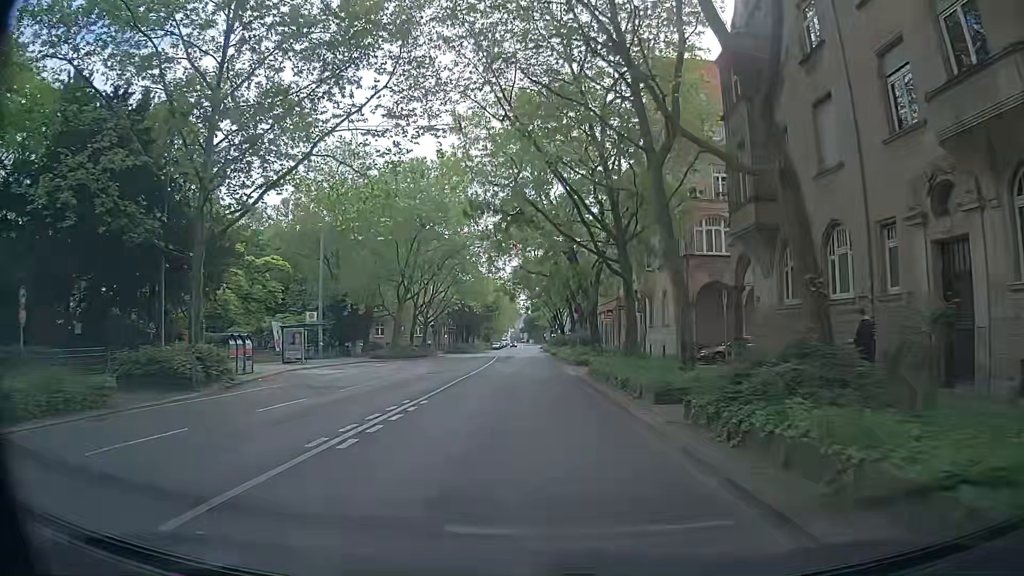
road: secondary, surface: asphalt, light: Day
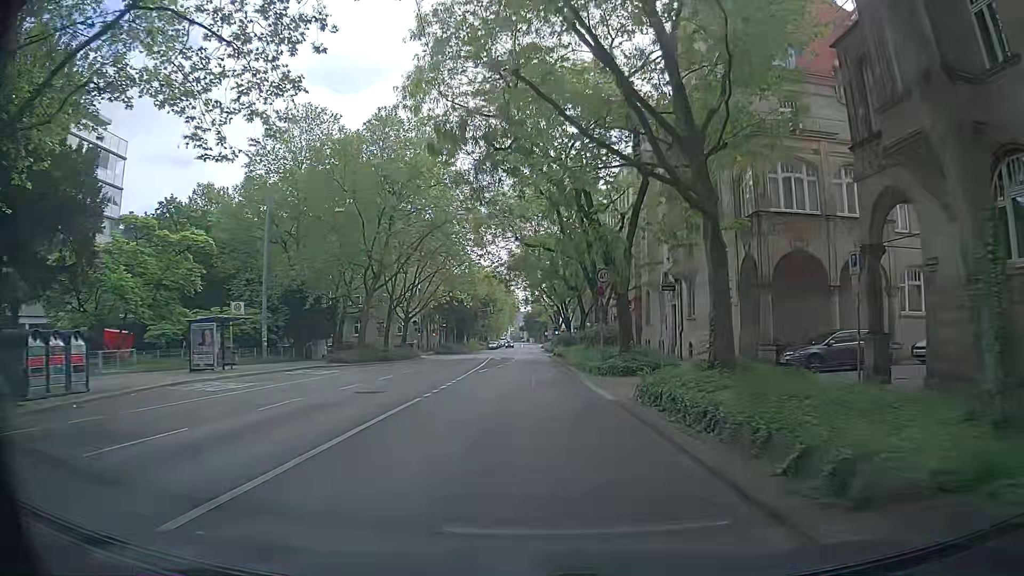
(+0.2, +12.3) m; +1°
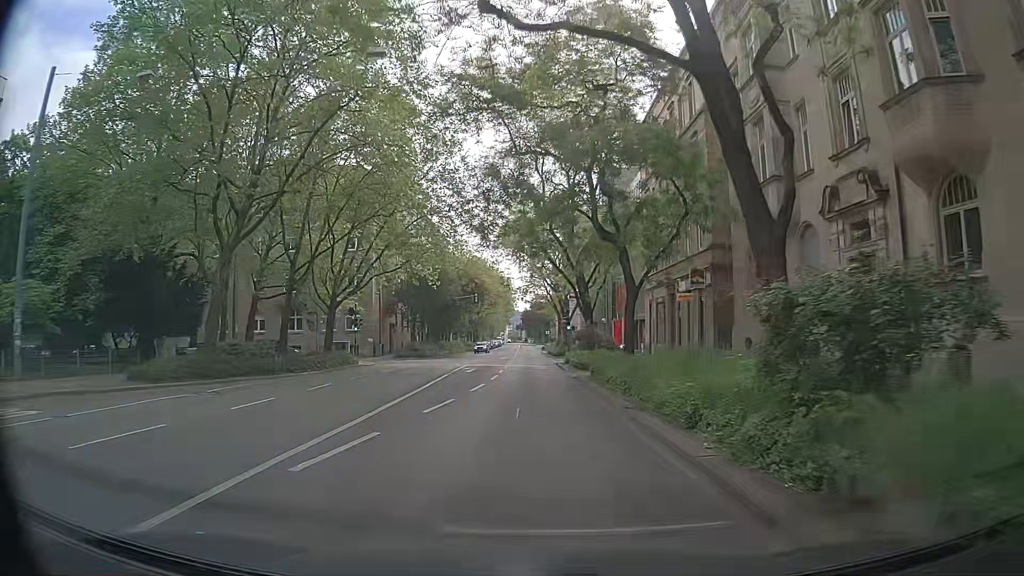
(-0.1, +24.3) m; 0°
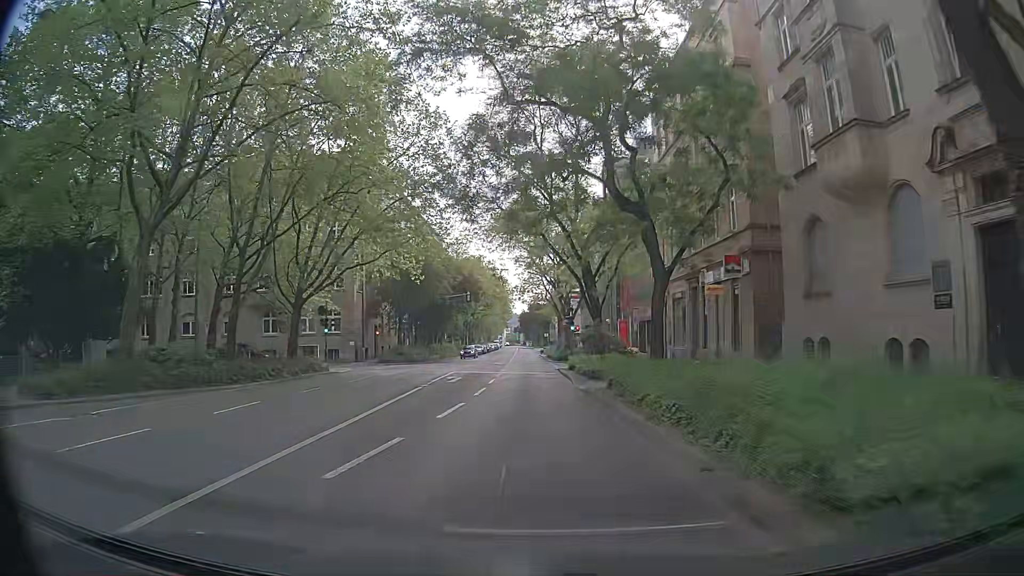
(0.0, +6.1) m; +1°
(0, +10) (0, +20) (-1, +30) (-1, +40) (-1, +50) (-1, +60) (-1, +70) (-2, +80) (-2, +90) (-2, +100) m
